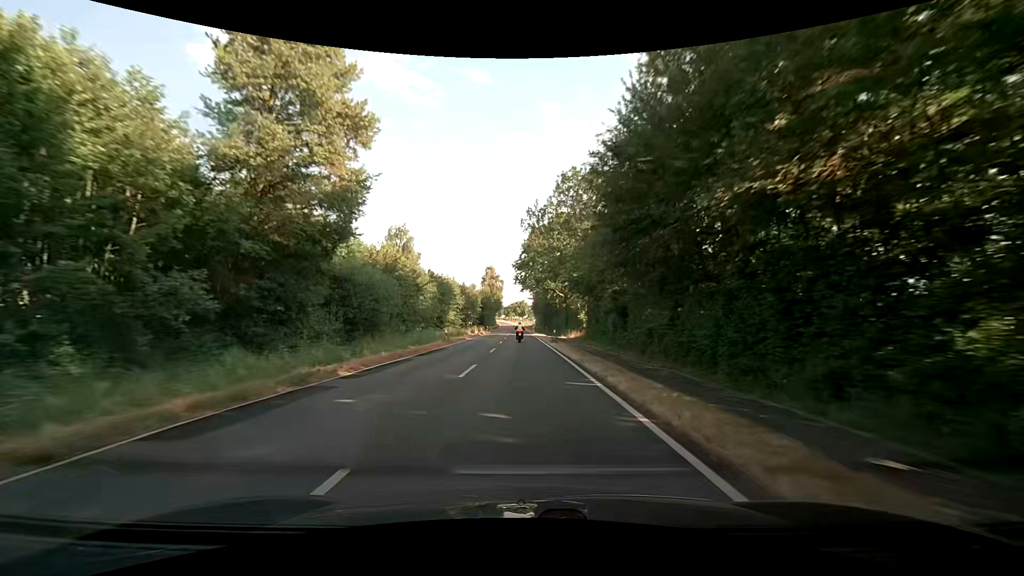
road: secondary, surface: asphalt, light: Day
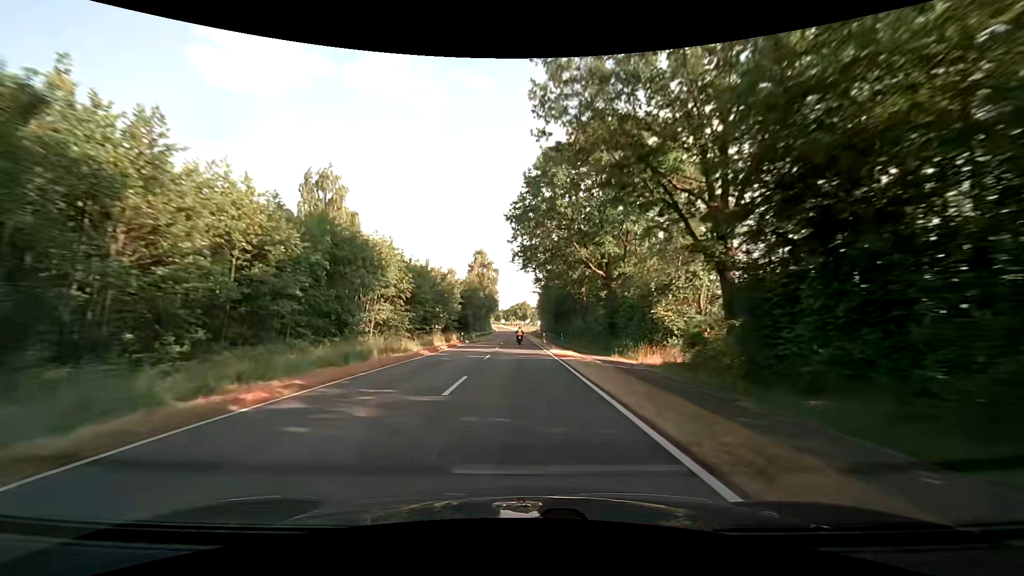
(-0.3, +39.0) m; 0°
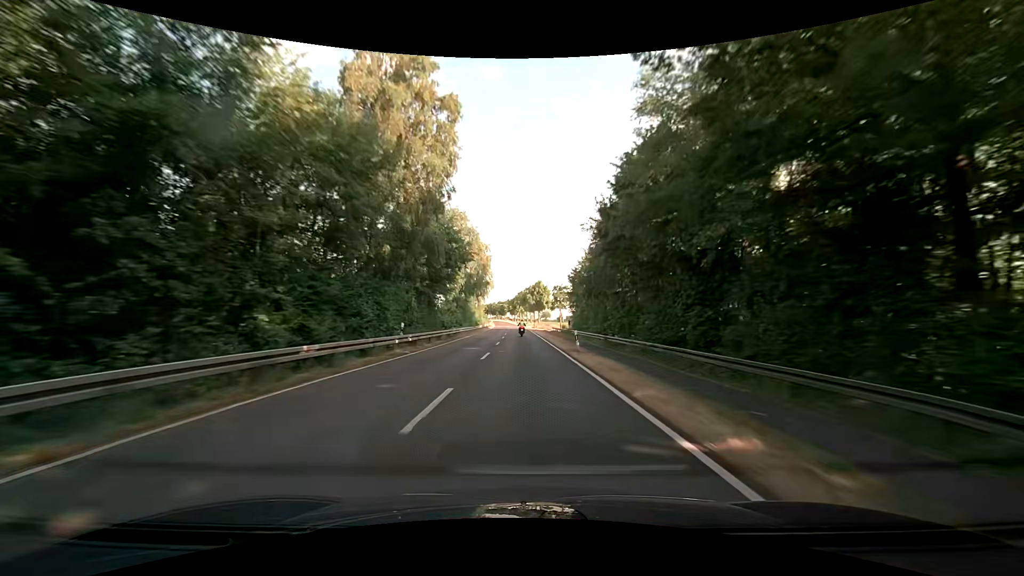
(-1.2, +76.9) m; -1°
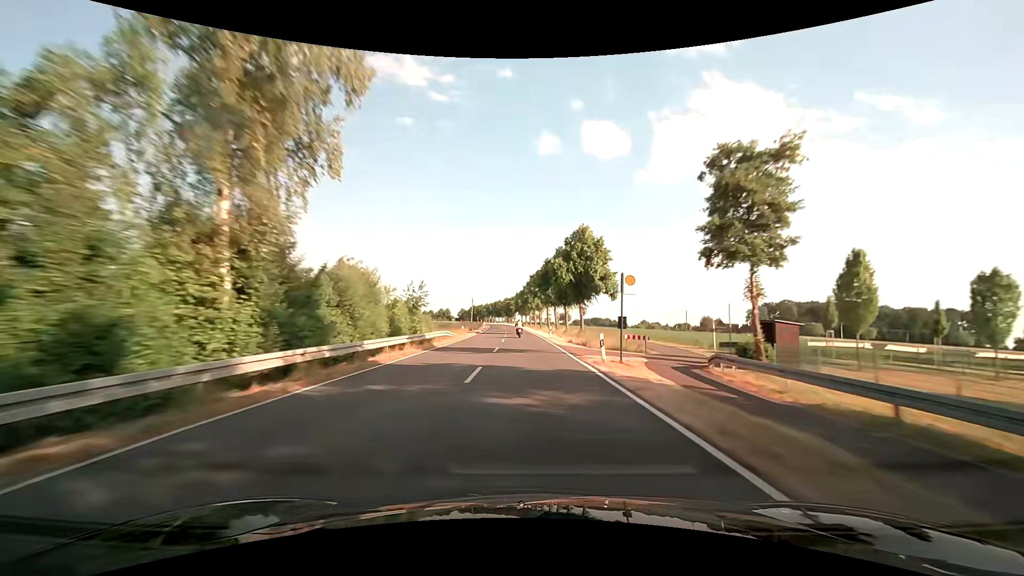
(-1.4, +78.8) m; -2°
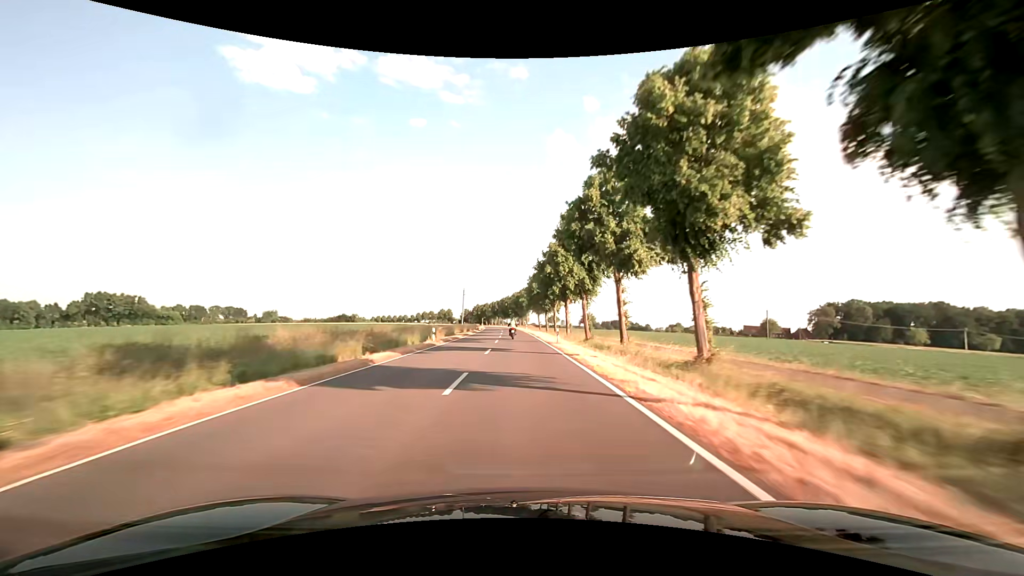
(-0.9, +62.2) m; -2°
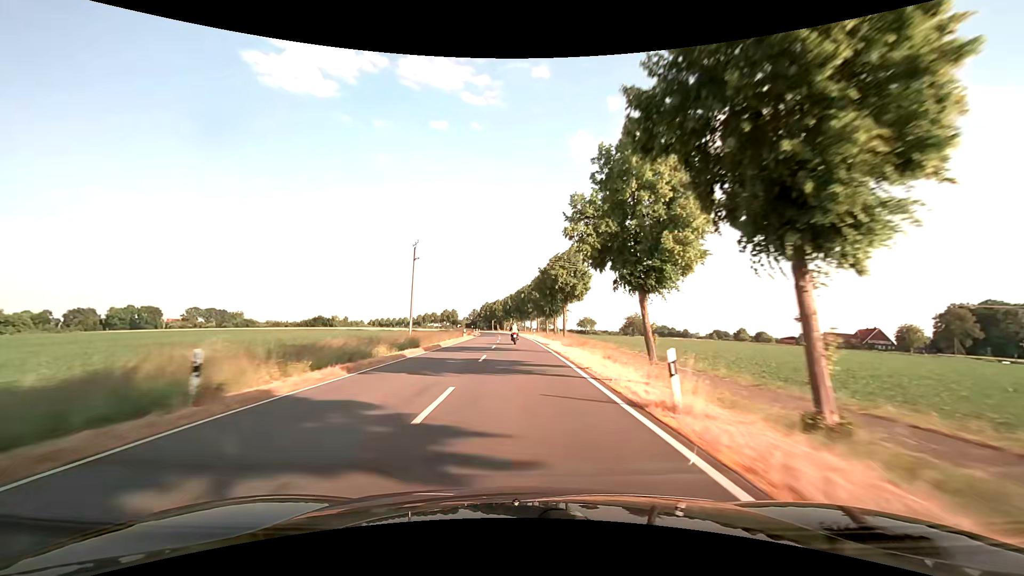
(-1.7, +74.5) m; -2°
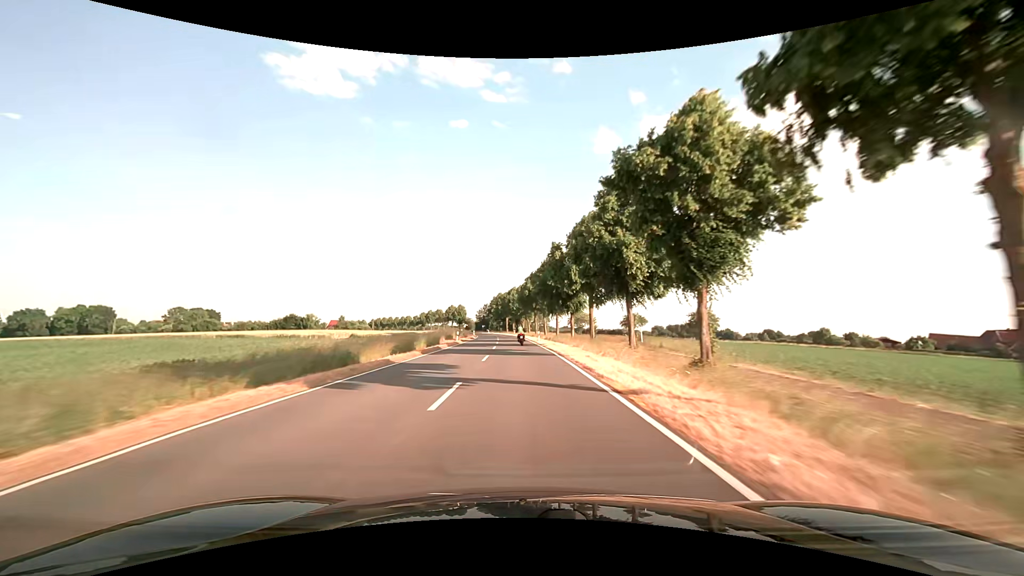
(-1.7, +59.0) m; -3°
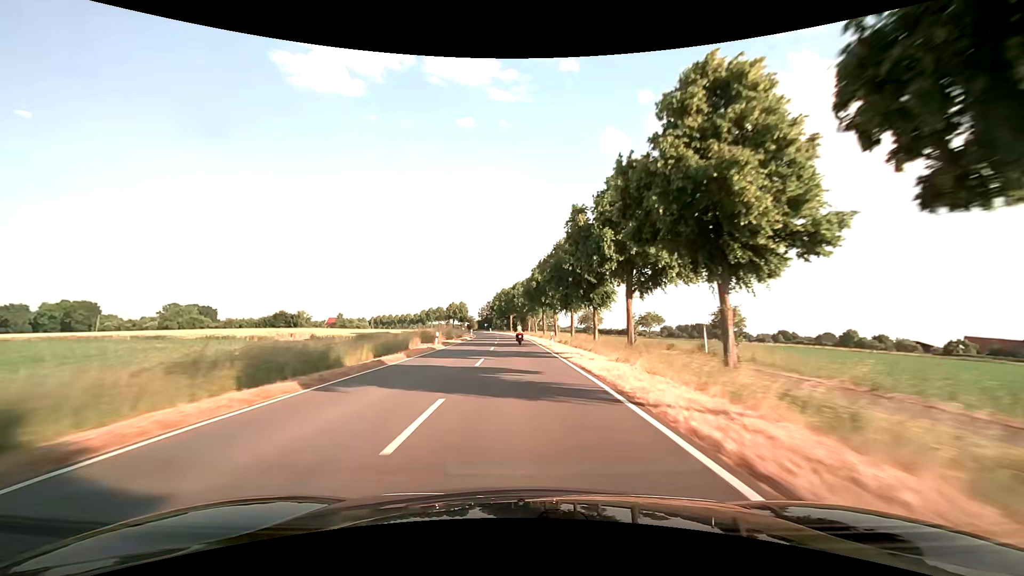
(-0.1, +14.8) m; -1°
(0, +10) (0, +20) (0, +30) (-1, +40) (-1, +50) (-1, +60) (-2, +70) (-3, +80) (-3, +90) (-5, +100) m
